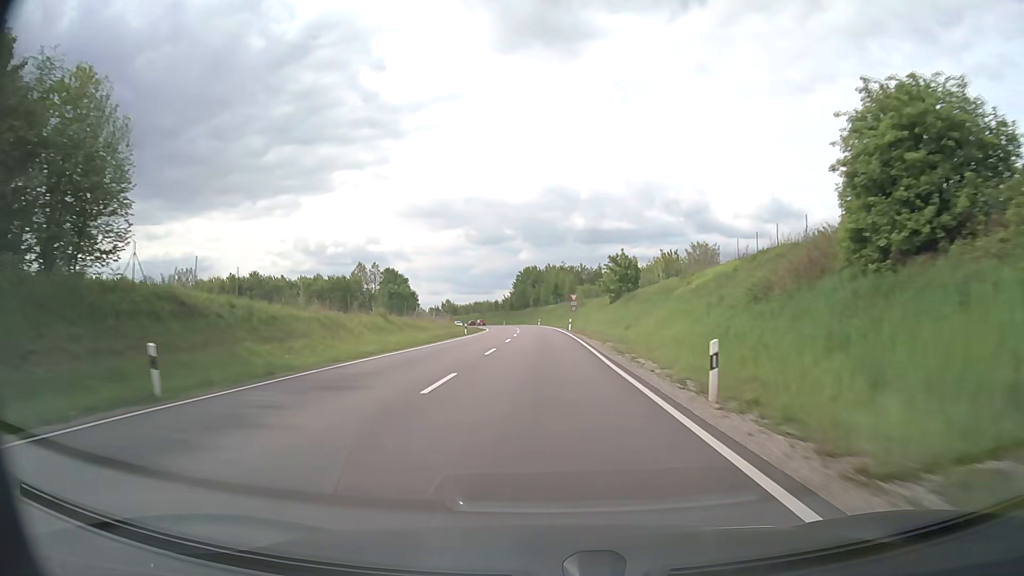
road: primary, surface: asphalt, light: Day
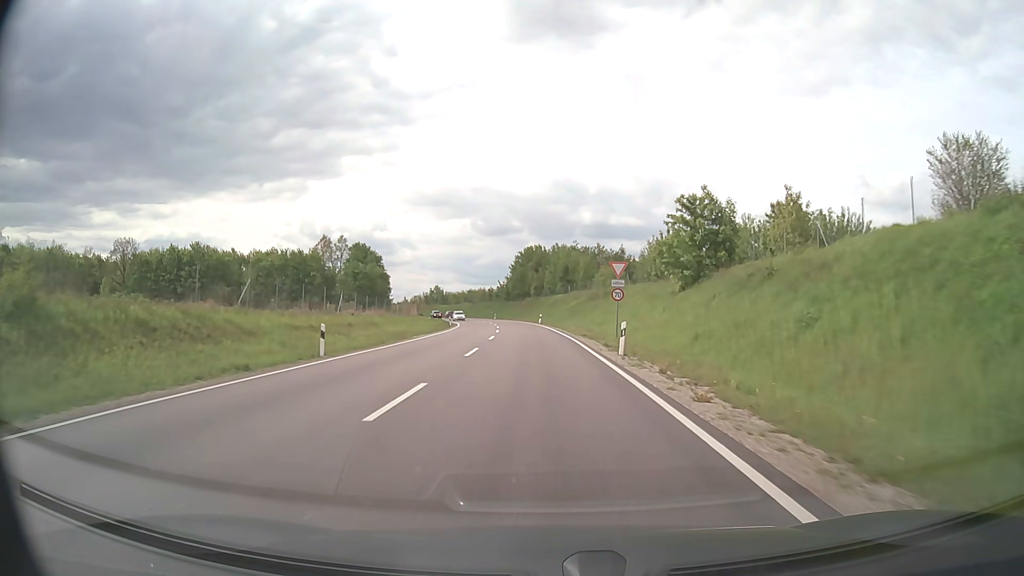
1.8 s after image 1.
(-0.2, +39.4) m; -1°
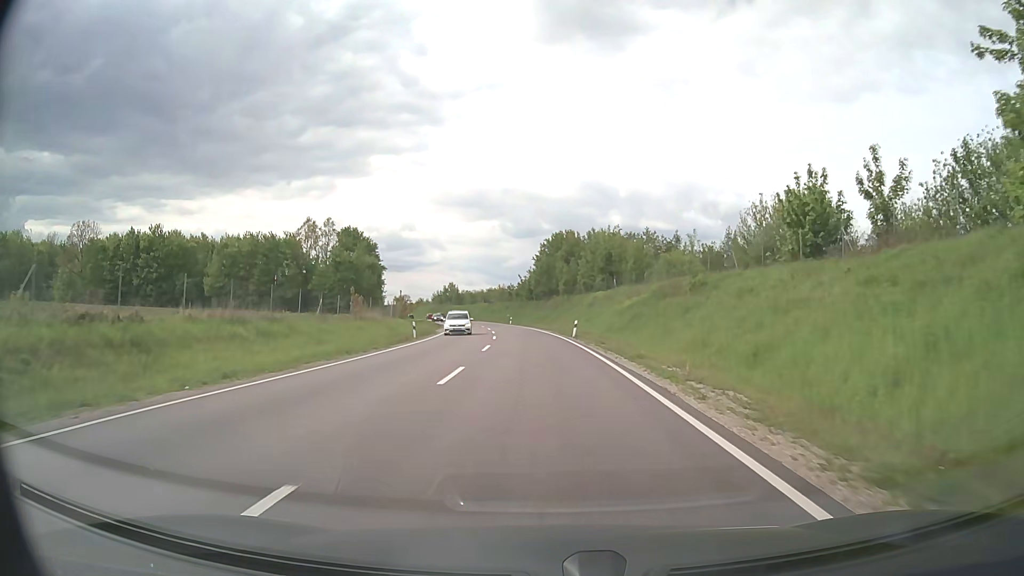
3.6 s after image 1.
(-0.5, +30.8) m; -2°
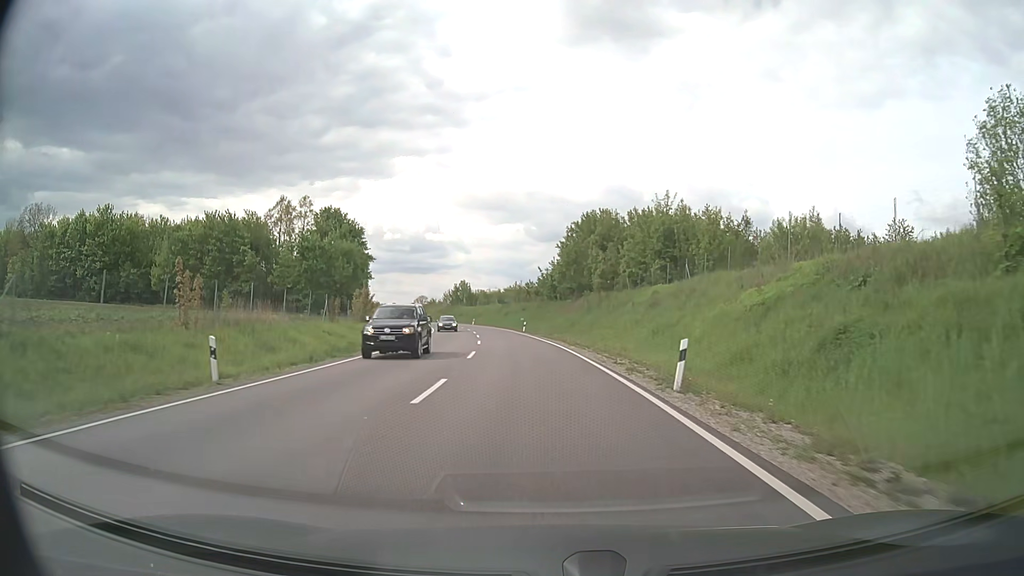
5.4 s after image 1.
(-0.4, +26.8) m; -2°
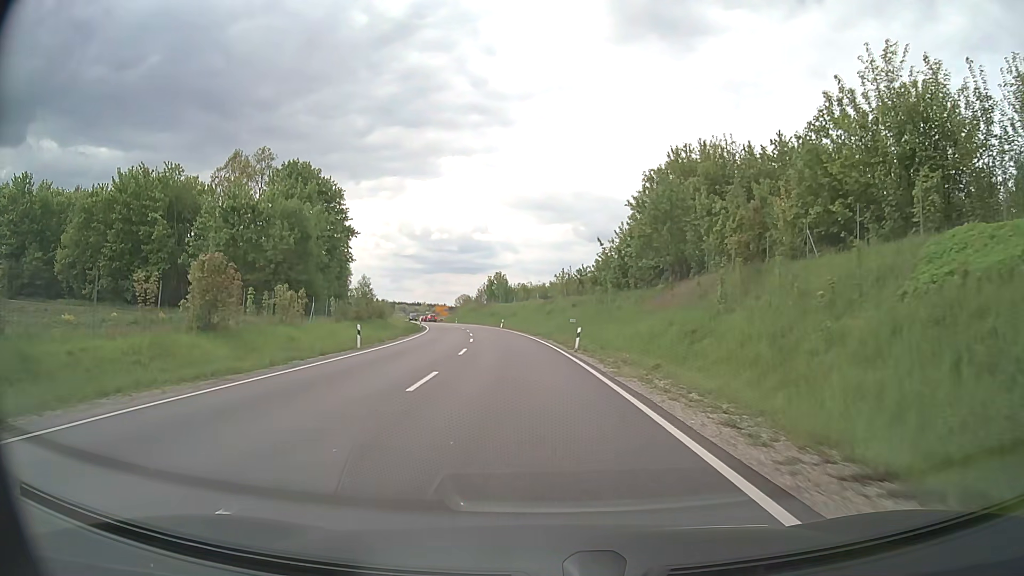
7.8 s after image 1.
(-1.1, +34.6) m; -4°
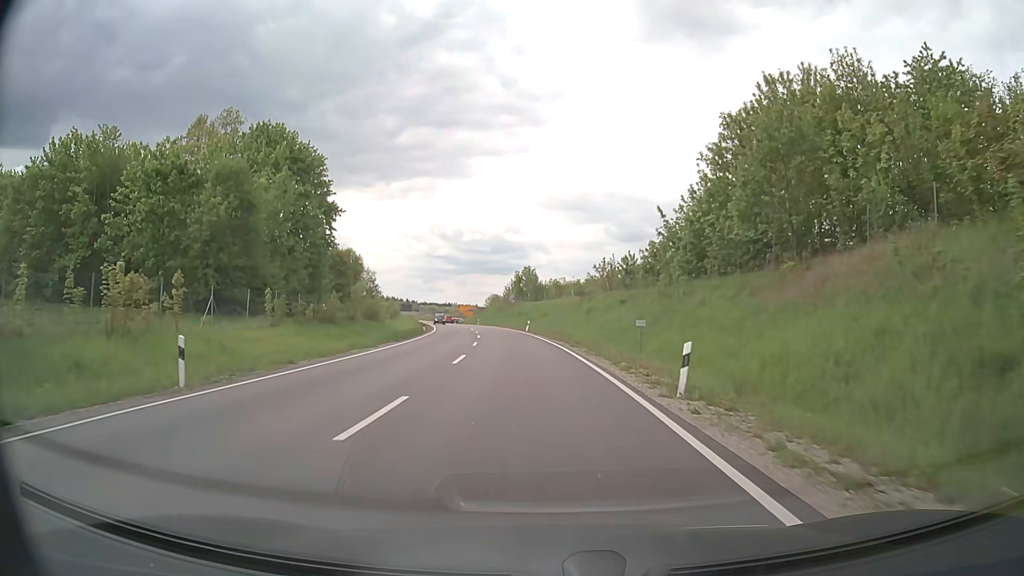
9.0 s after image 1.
(-0.4, +17.2) m; -3°
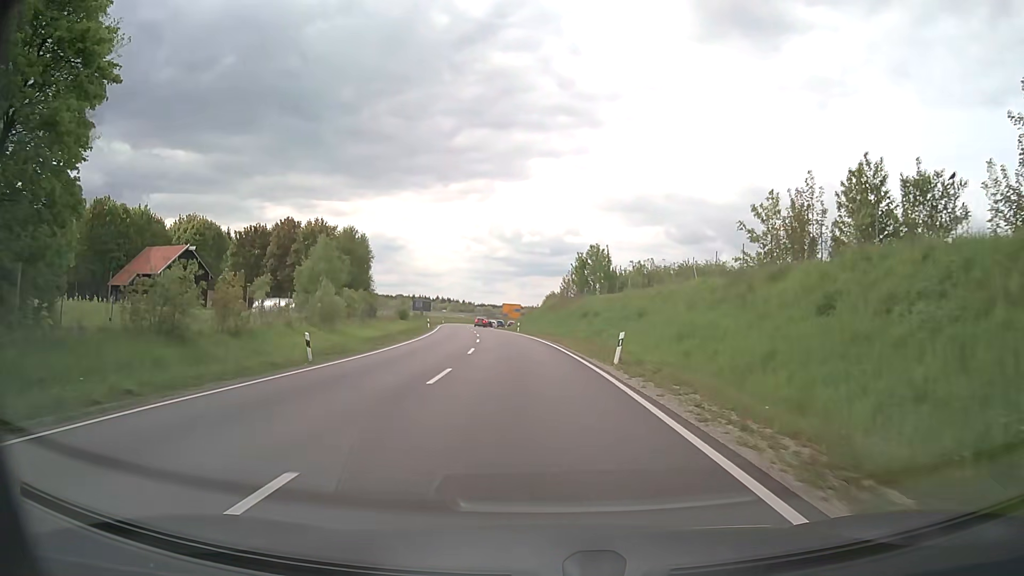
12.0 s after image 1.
(-1.9, +41.9) m; -5°
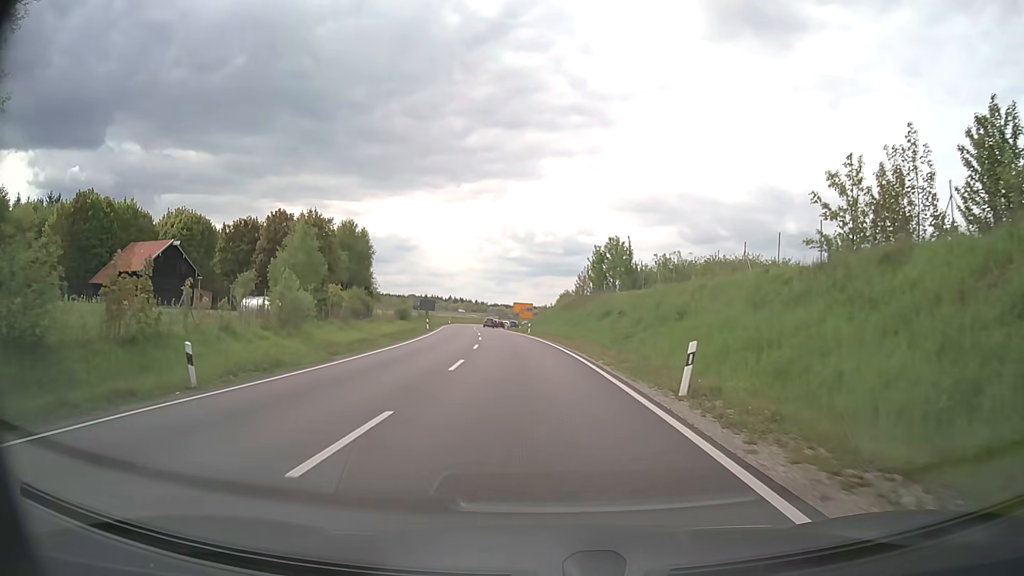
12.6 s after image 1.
(-0.1, +8.3) m; -1°
(0, +10) (0, +20) (-1, +30) (-2, +40) (-3, +50) (-4, +60) (-5, +70) (-6, +80) (-7, +90) (-8, +100) m
